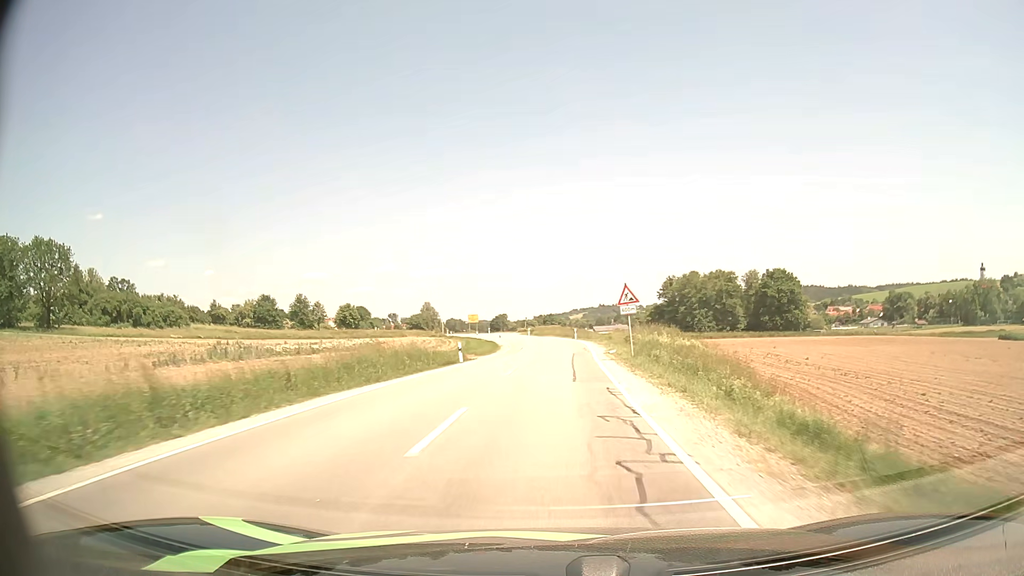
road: secondary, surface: asphalt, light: Day
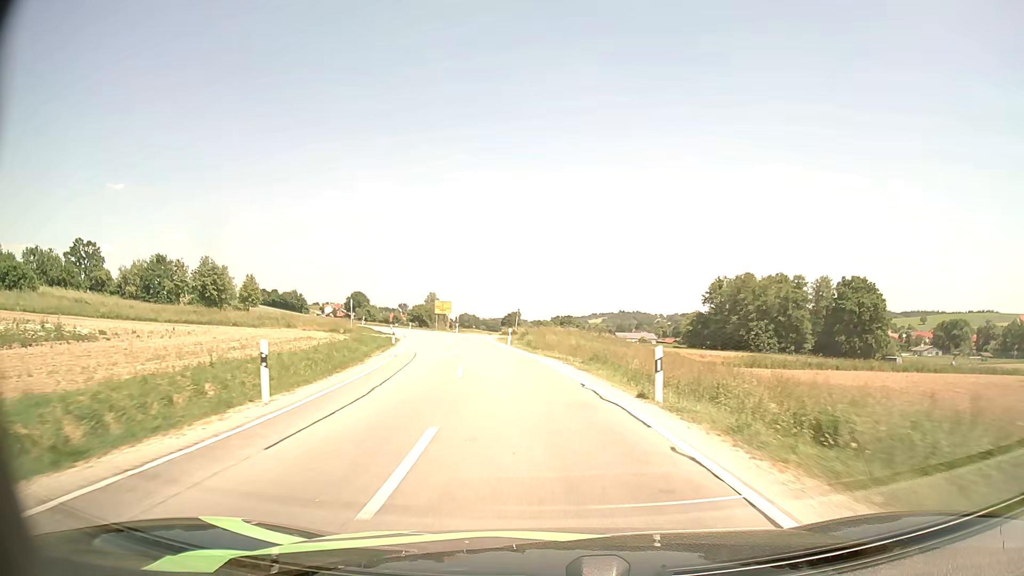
(+1.0, +50.5) m; -1°
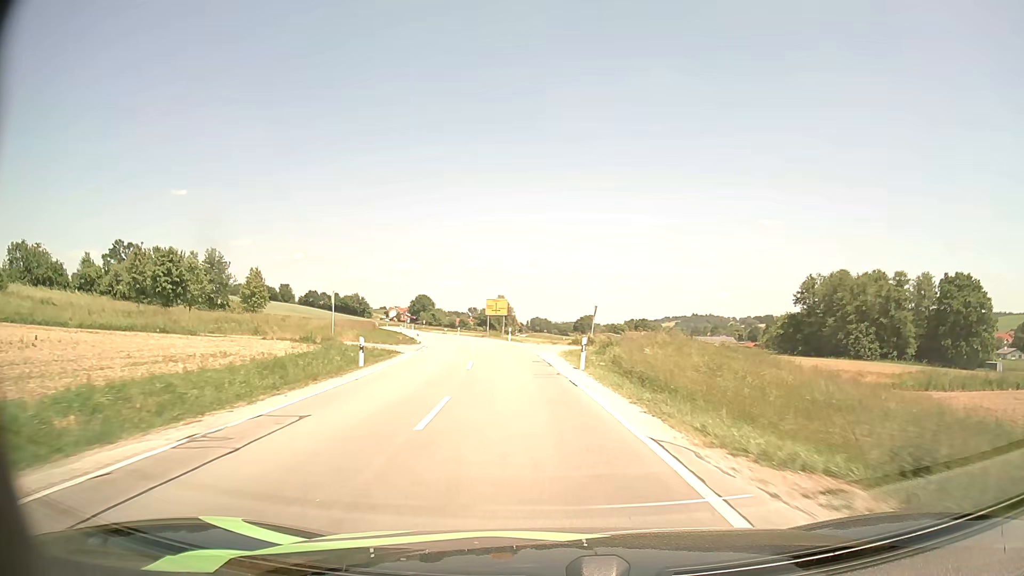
(-1.0, +20.0) m; -6°
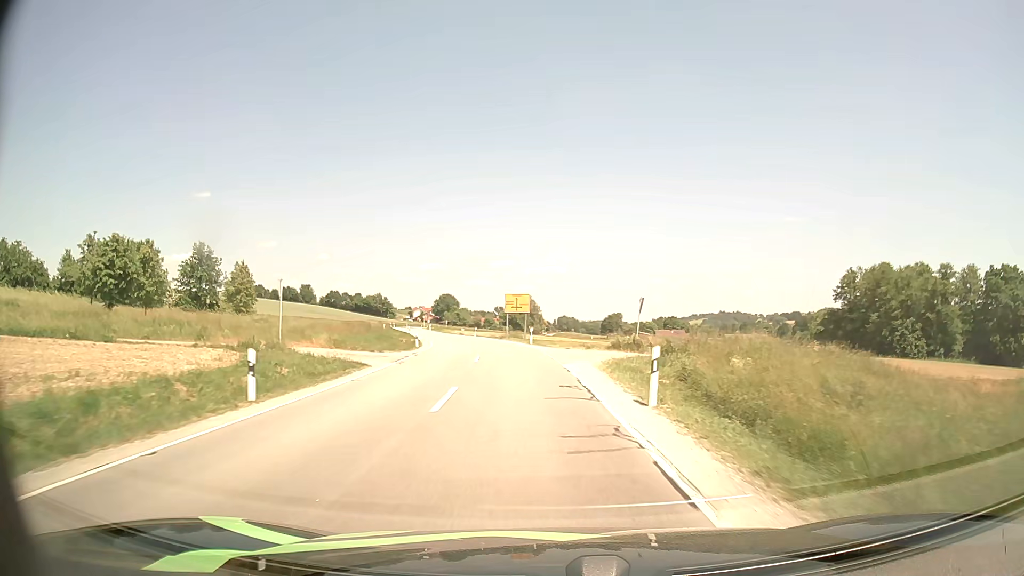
(-0.2, +10.2) m; -2°
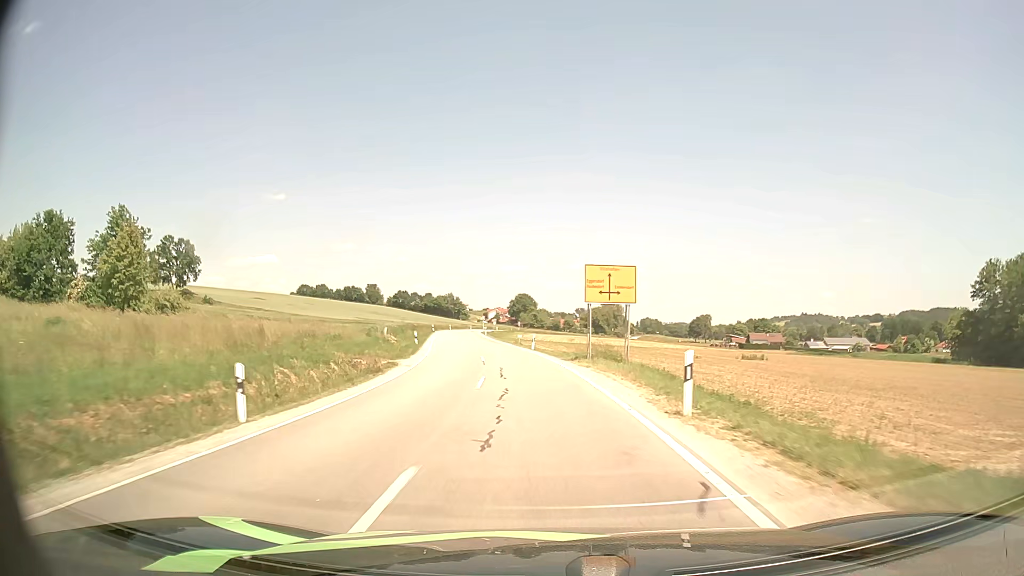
(-1.9, +31.2) m; -7°
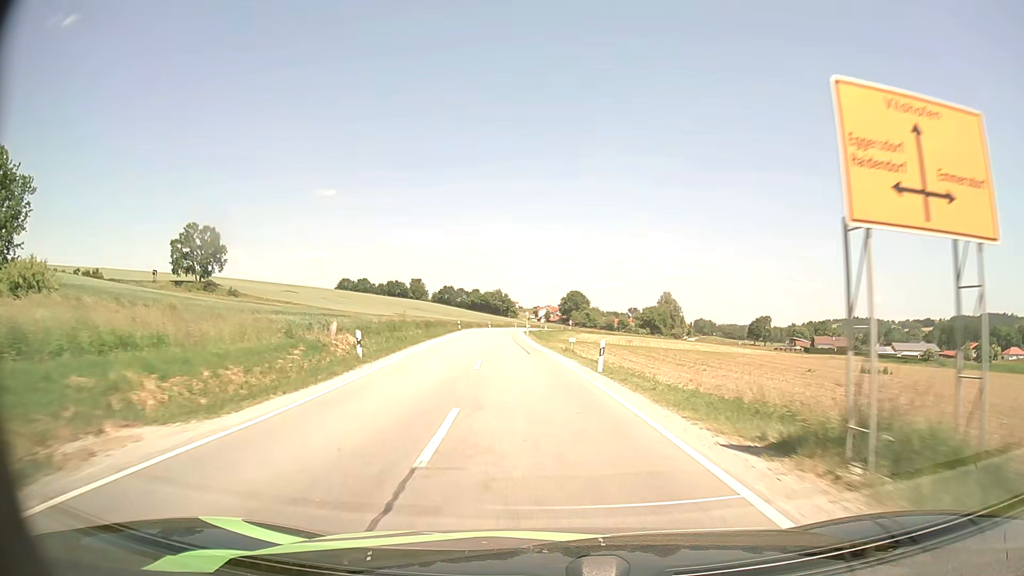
(-0.9, +21.4) m; -4°
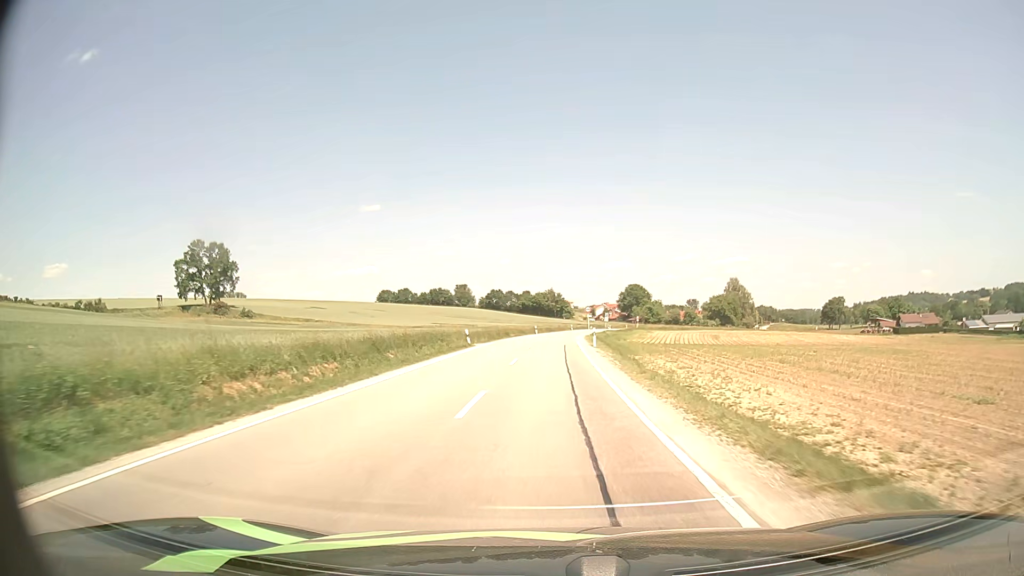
(-1.5, +32.9) m; -5°
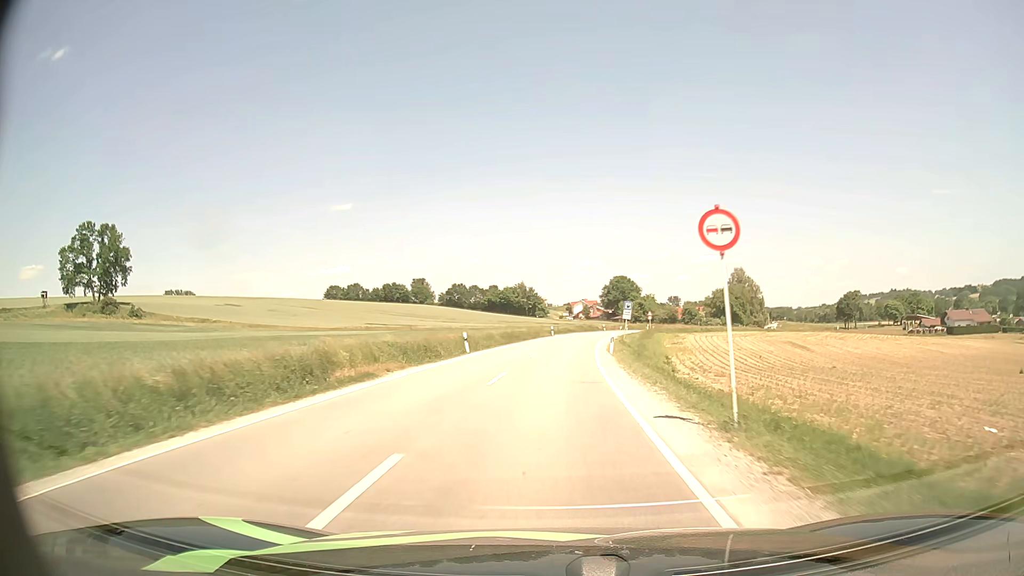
(+0.9, +54.6) m; +2°
(0, +10) (0, +20) (+1, +30) (+1, +40) (+2, +50) (+4, +60) (+5, +70) (+7, +80) (+9, +89) (+11, +99) m
